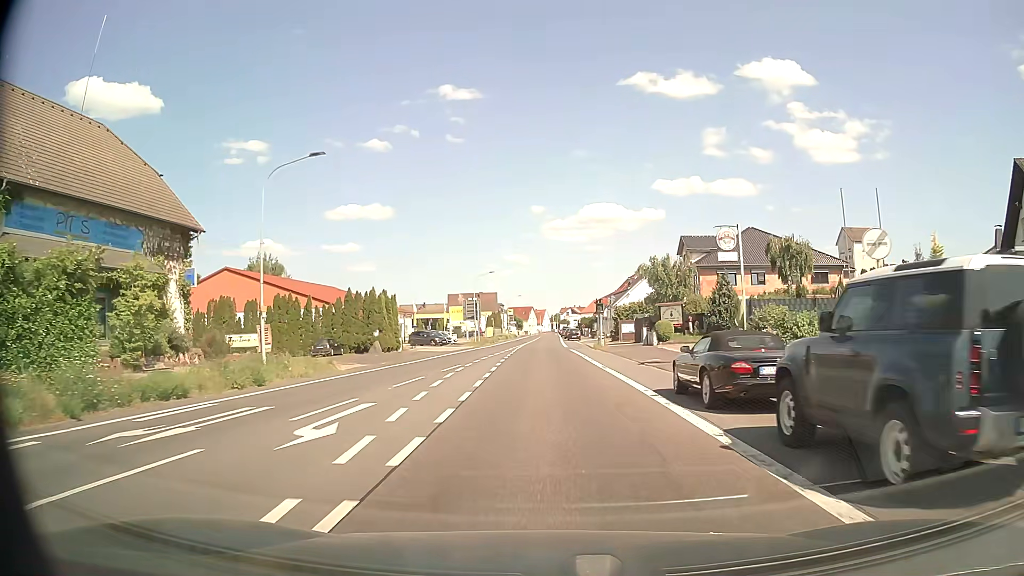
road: secondary_link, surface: asphalt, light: Day
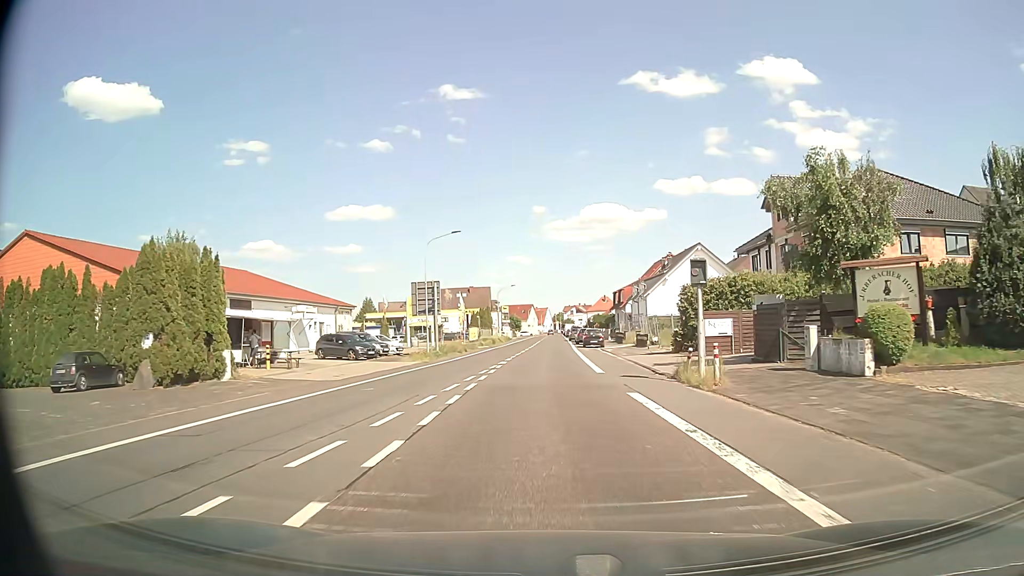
(-0.1, +30.2) m; 0°
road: primary
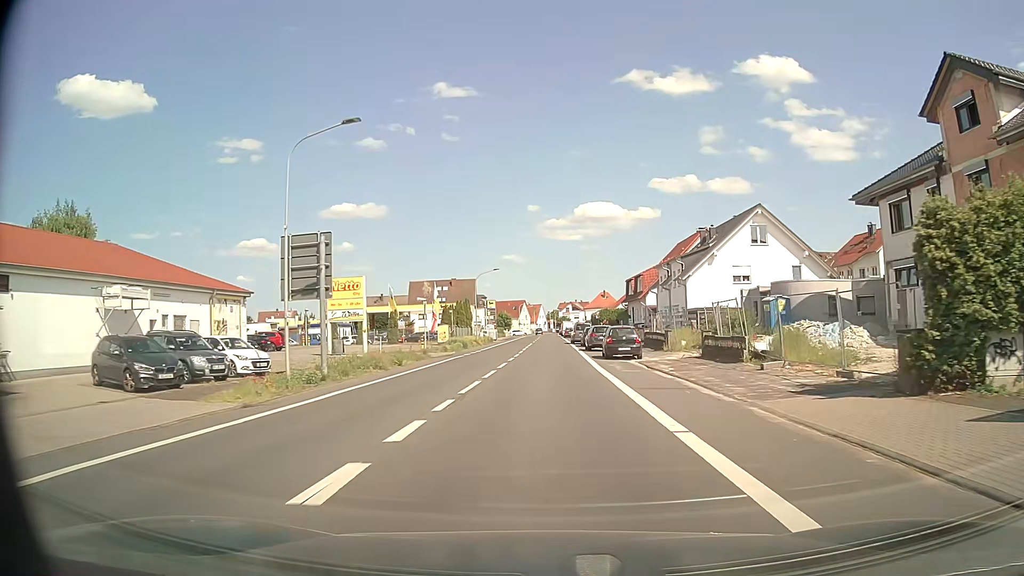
(0.0, +22.5) m; 0°
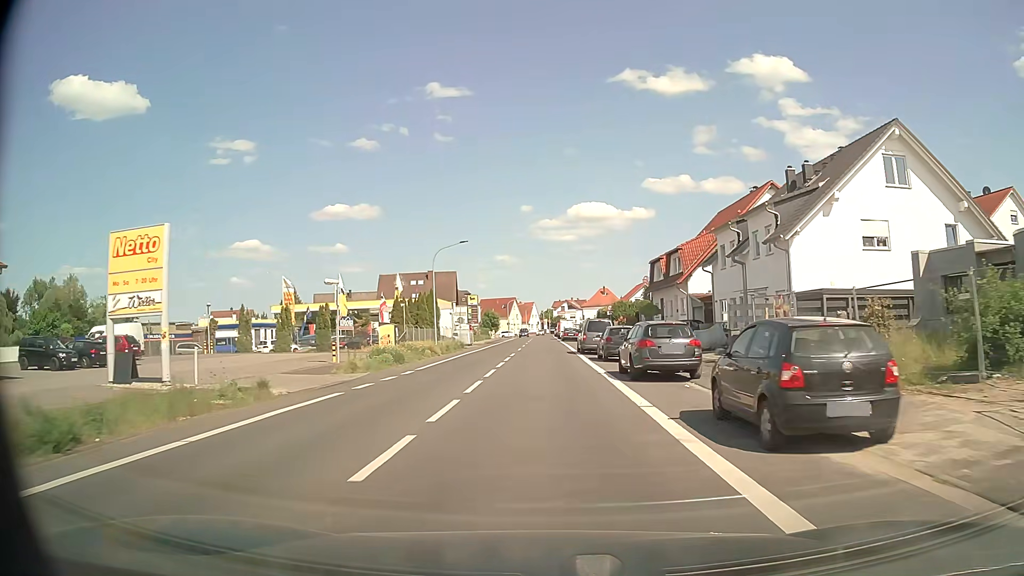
(+0.1, +22.4) m; 0°
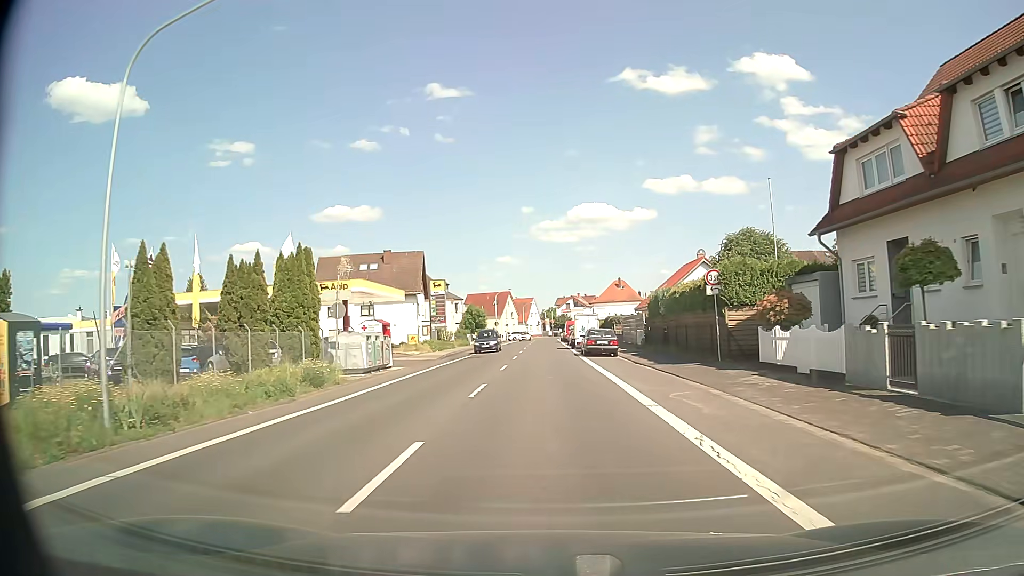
(+0.1, +36.3) m; 0°
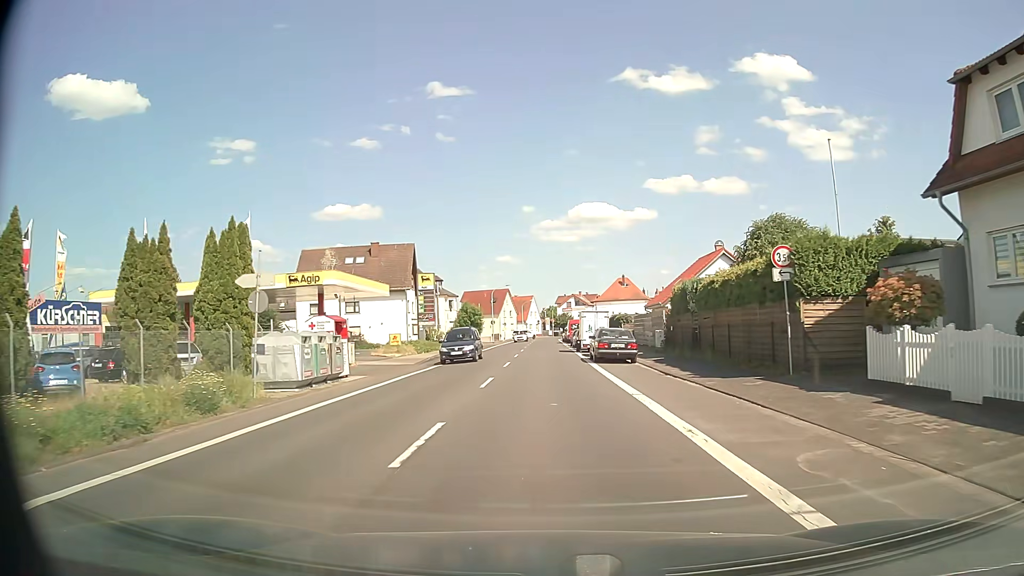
(0.0, +7.1) m; 0°
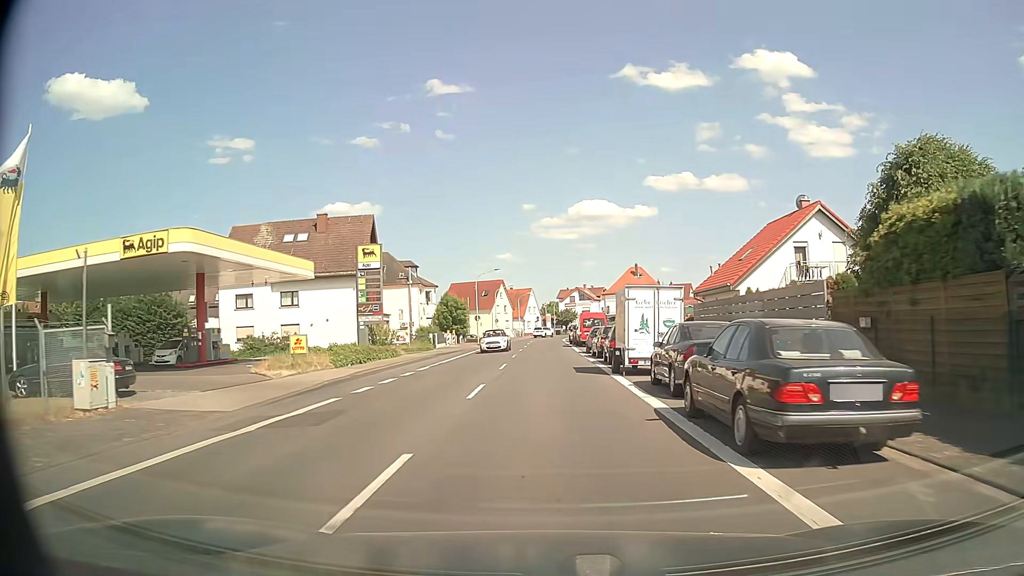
(0.0, +20.9) m; 0°
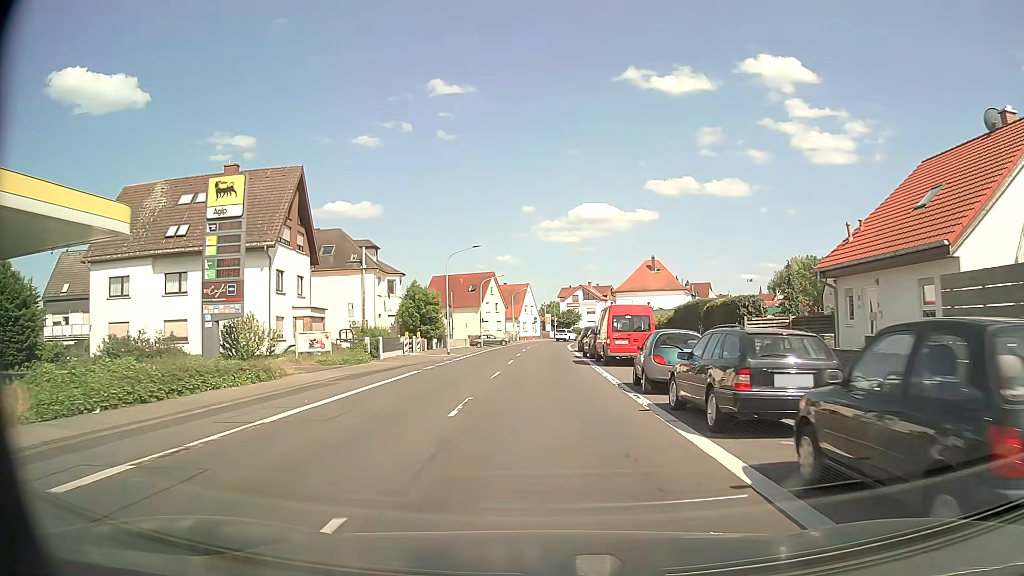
(-0.1, +20.4) m; 0°
(0, +10) (0, +20) (0, +30) (0, +40) (0, +50) (0, +60) (0, +70) (+1, +80) (+2, +90) (+3, +100) m
